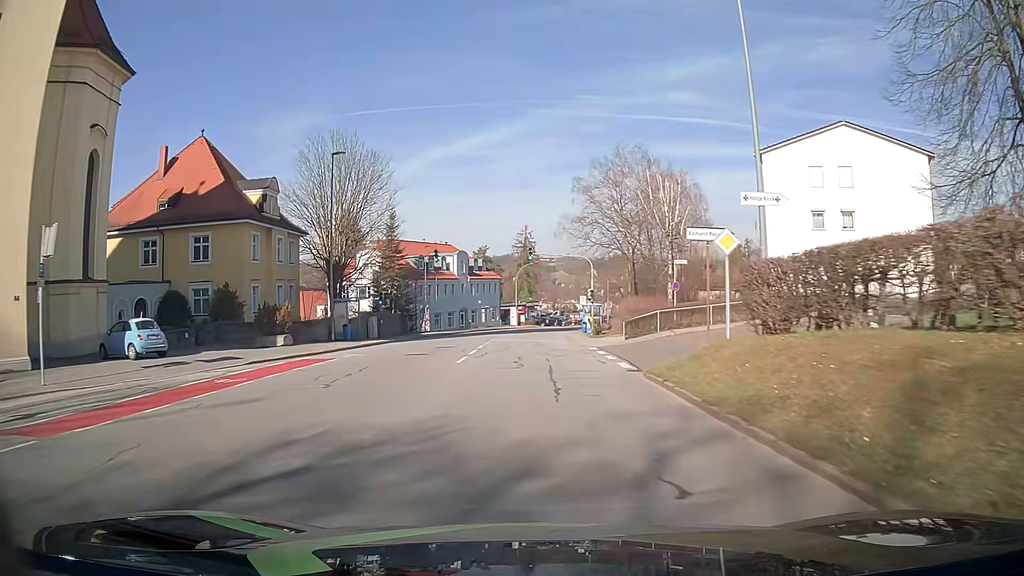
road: tertiary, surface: asphalt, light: Day
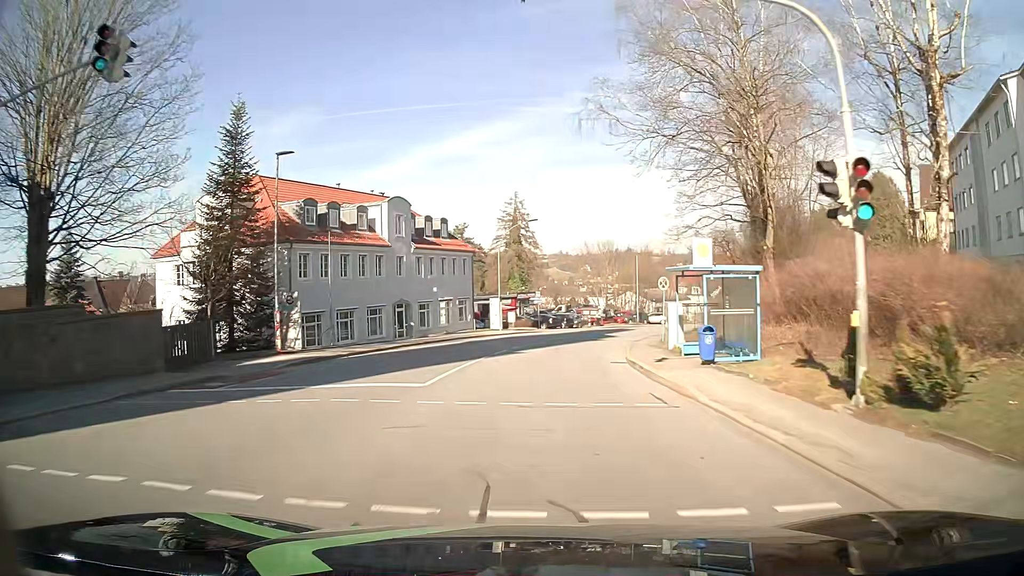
(-0.2, +37.7) m; +1°
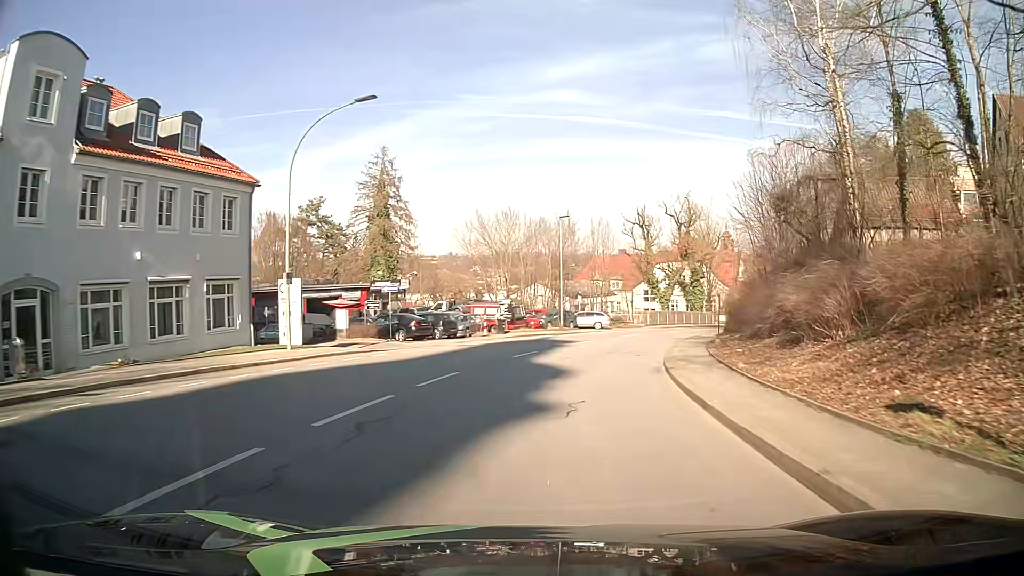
(+1.7, +29.9) m; +9°
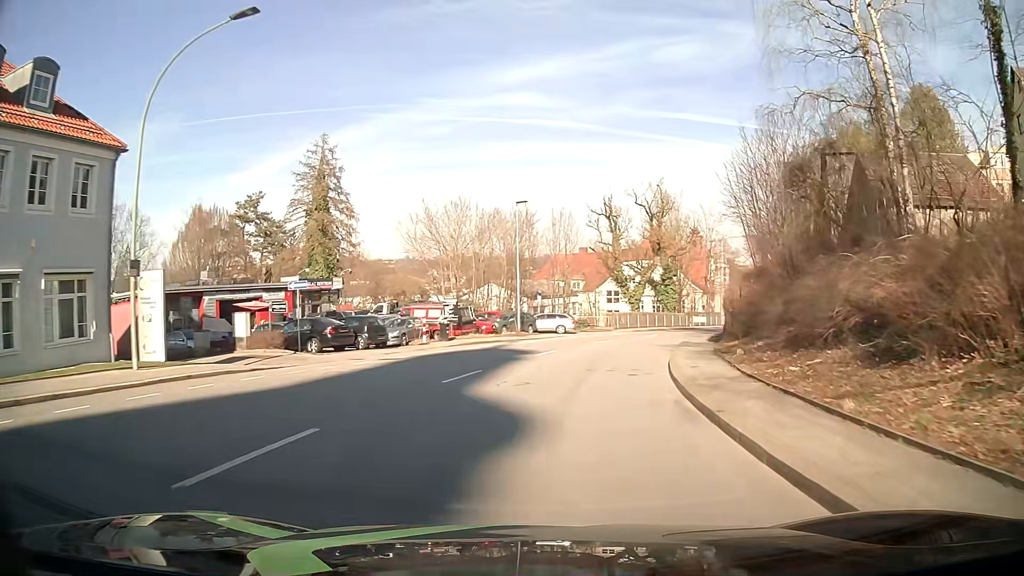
(+0.3, +7.6) m; +4°
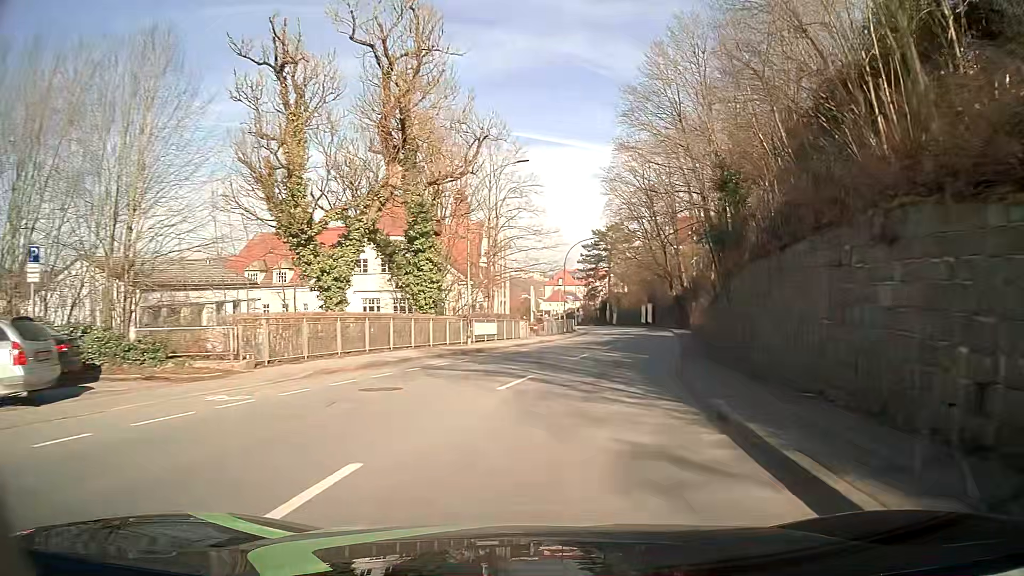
(+6.6, +37.5) m; +21°
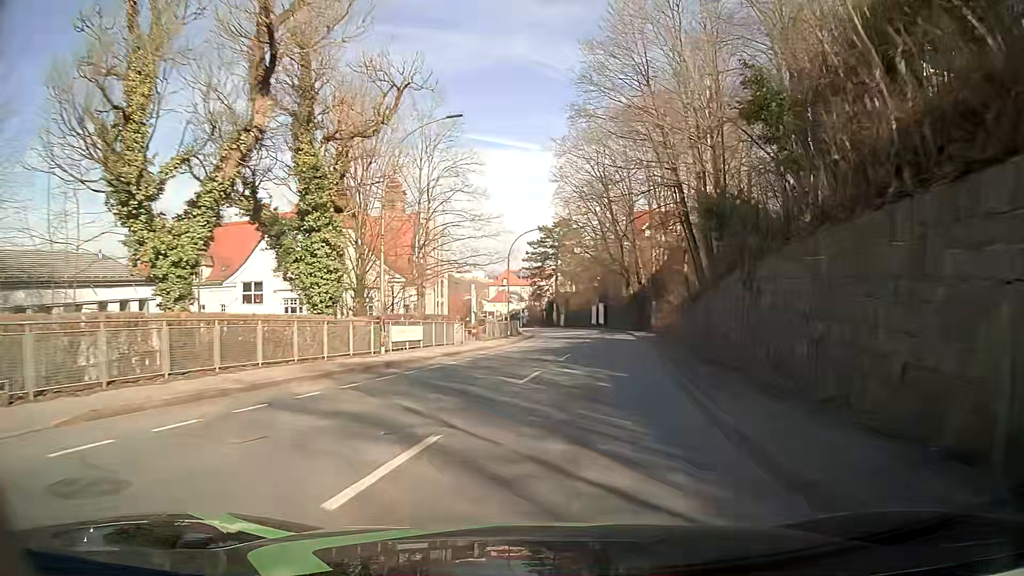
(+0.3, +7.7) m; +5°
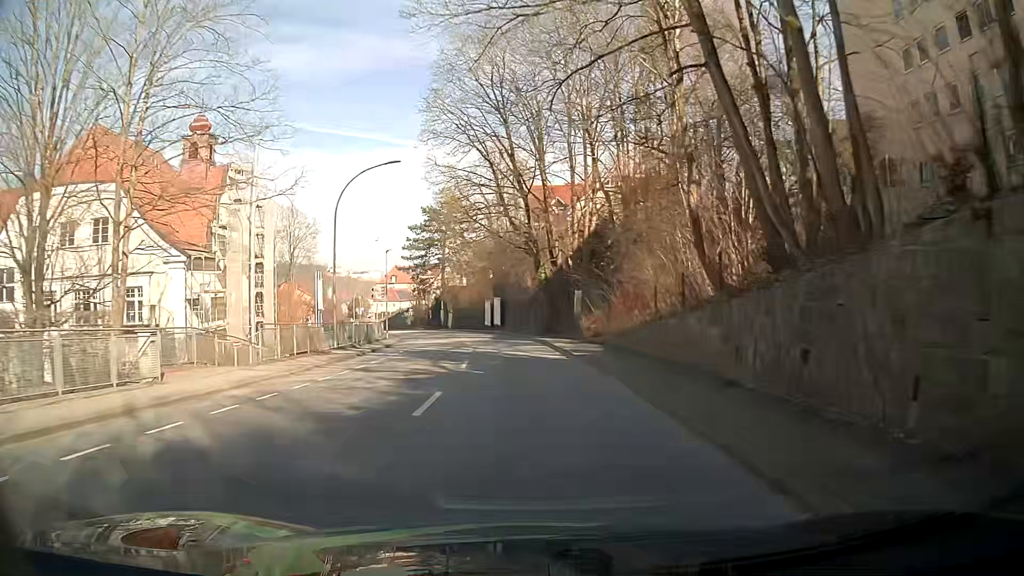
(+2.2, +23.1) m; +8°
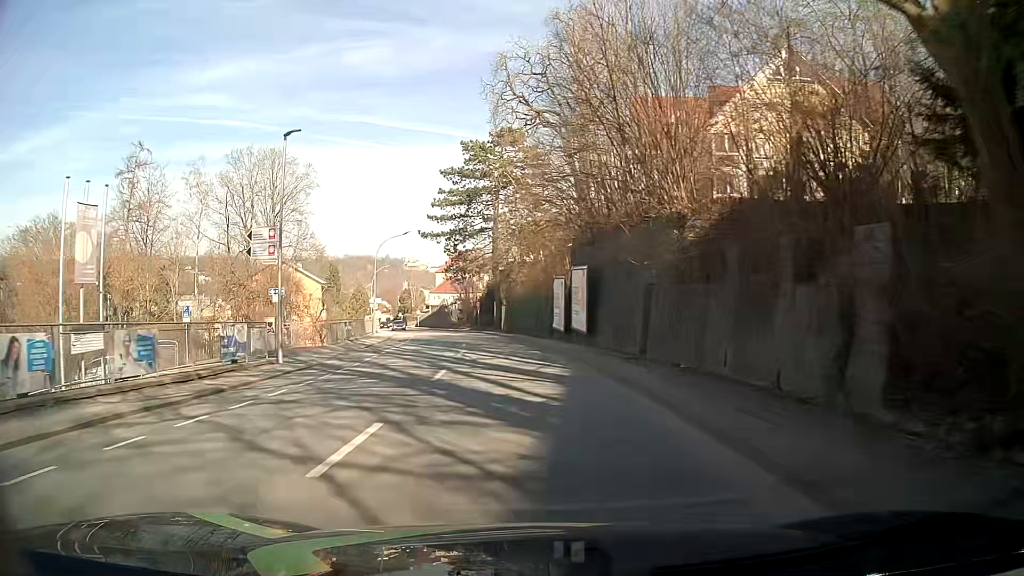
(-1.4, +39.8) m; -6°
(0, +10) (0, +20) (-1, +30) (-2, +40) (-4, +50) (-6, +60) (-8, +69) (-10, +79) (-13, +89) (-15, +98) m
